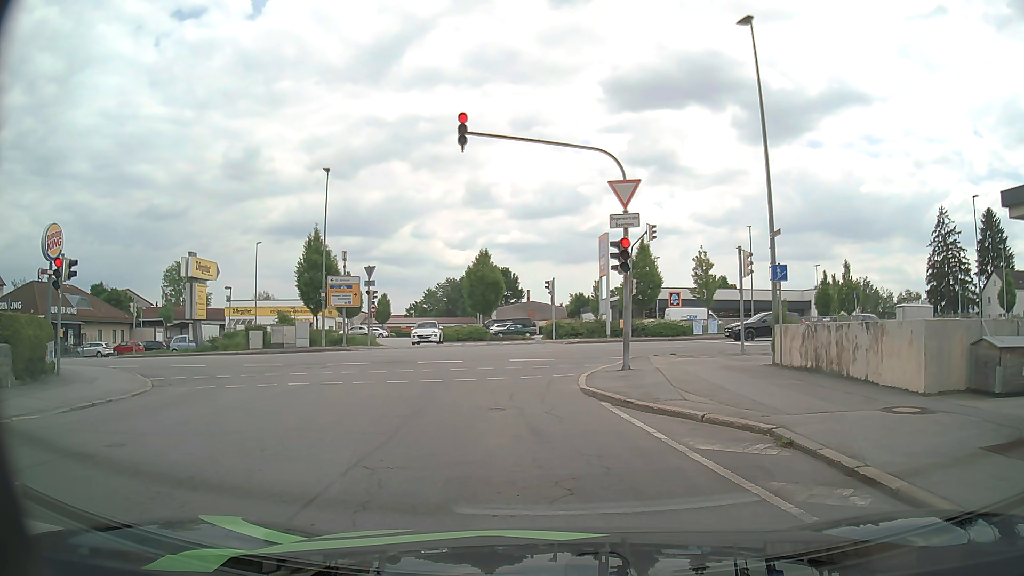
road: residential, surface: asphalt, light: Day
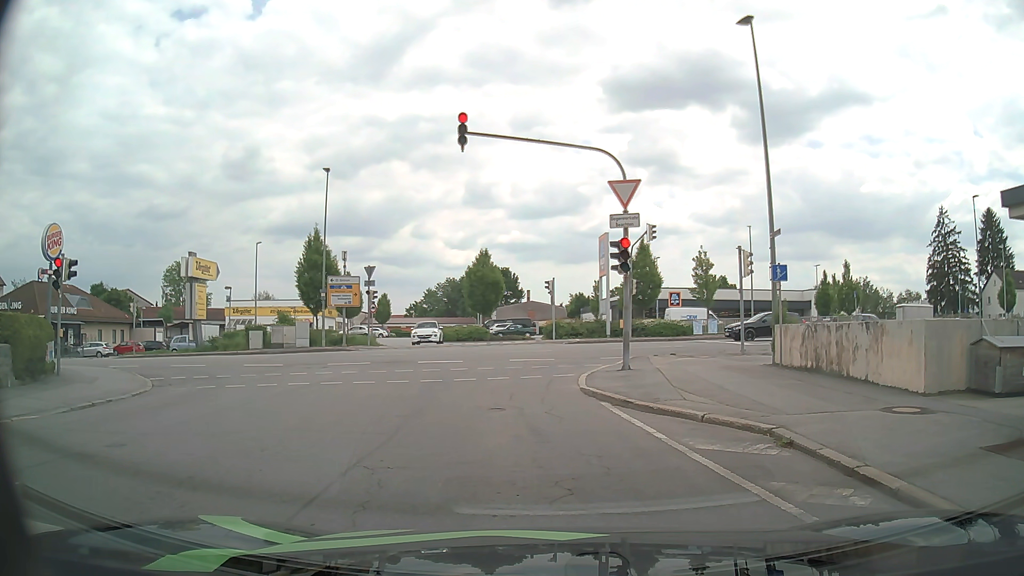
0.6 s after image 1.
(0.0, 0.0) m; 0°
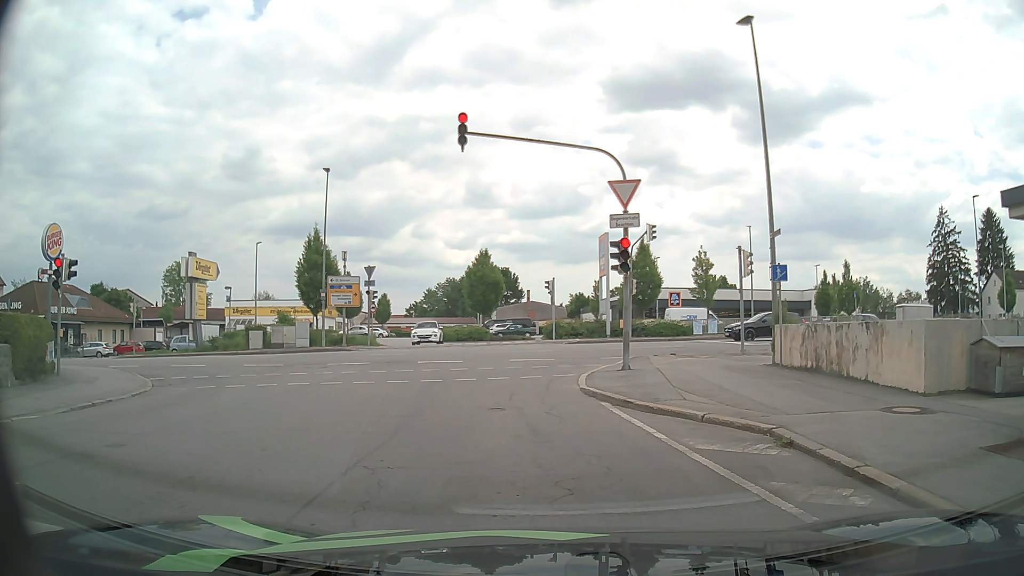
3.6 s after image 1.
(0.0, 0.0) m; 0°
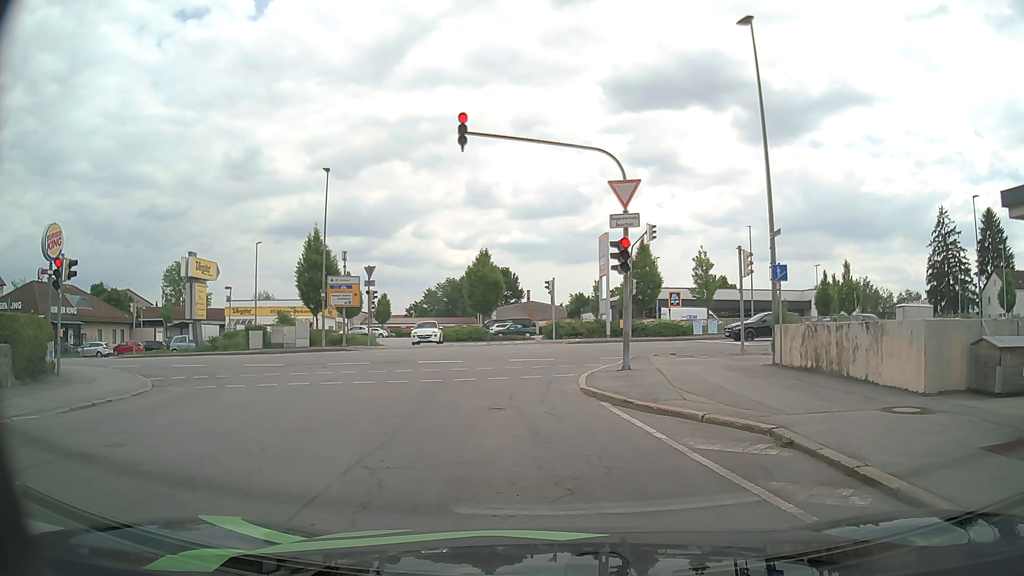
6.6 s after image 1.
(0.0, 0.0) m; 0°
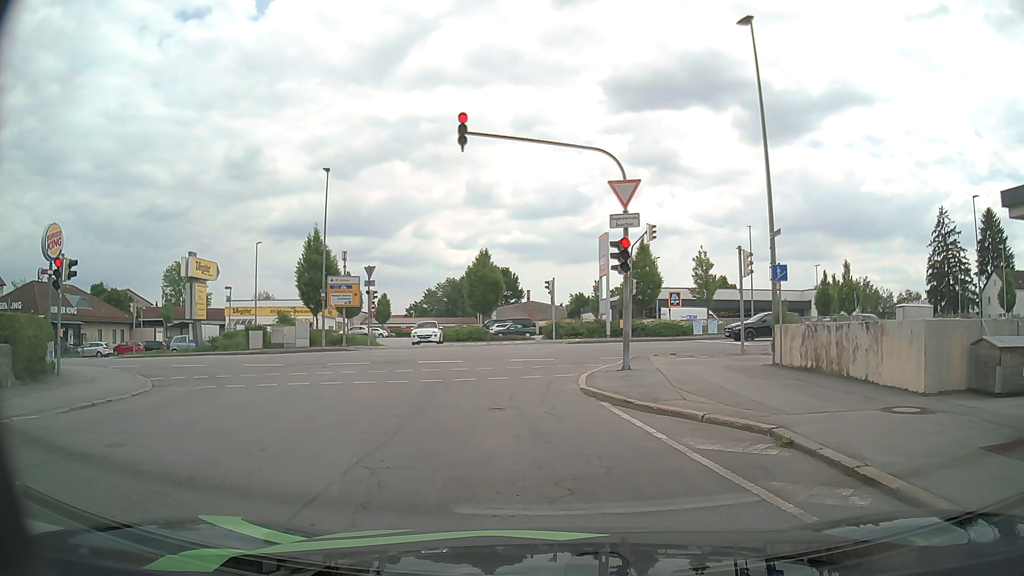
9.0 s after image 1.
(0.0, 0.0) m; 0°
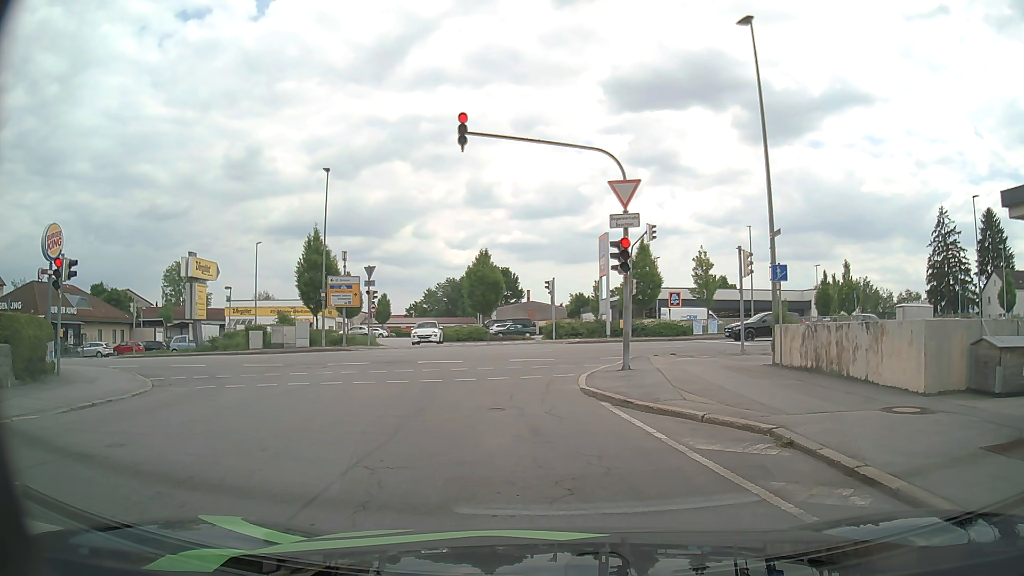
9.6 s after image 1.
(0.0, 0.0) m; 0°
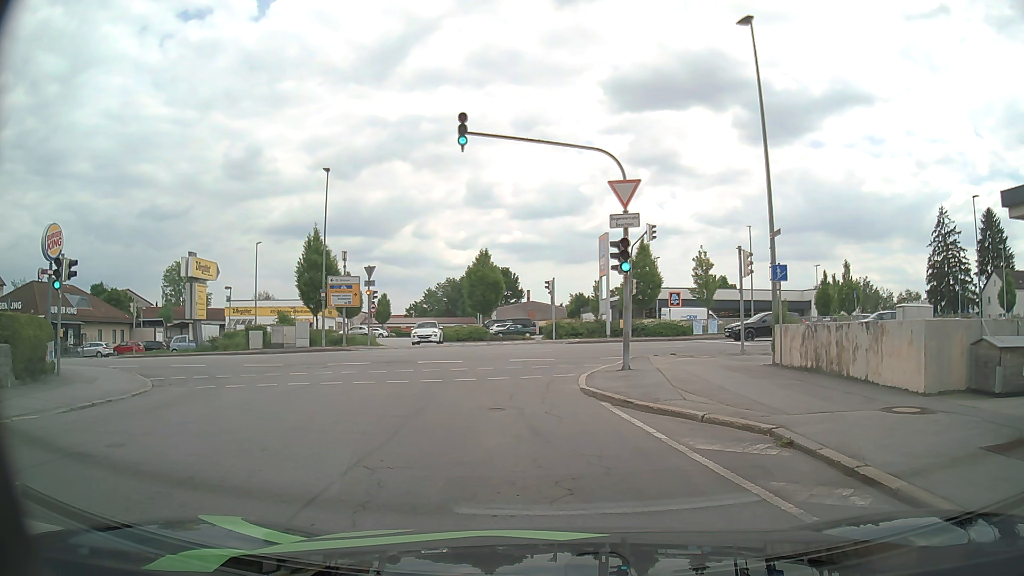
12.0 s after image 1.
(0.0, 0.0) m; 0°
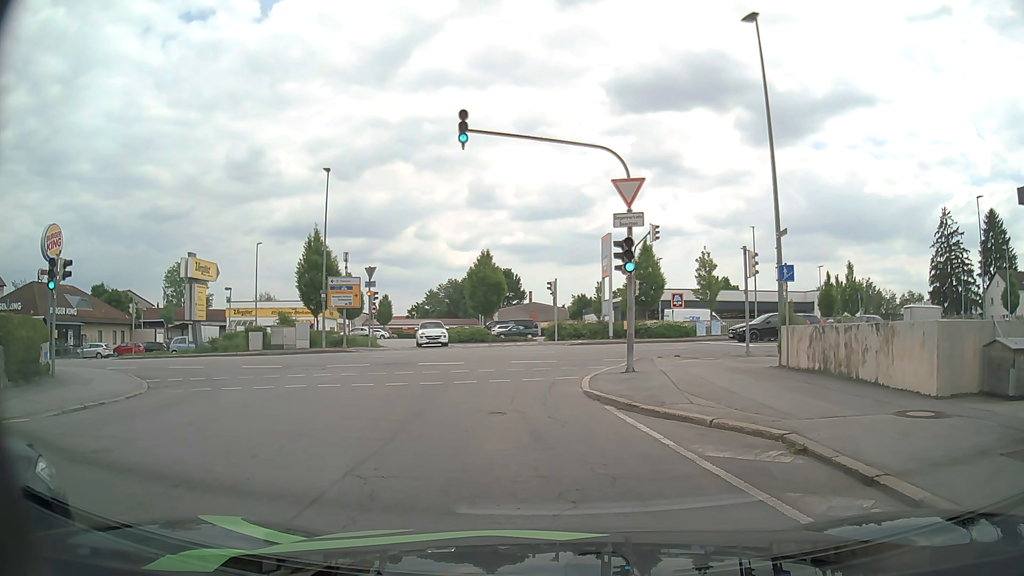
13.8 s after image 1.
(0.0, +0.3) m; 0°
(0, +10) (0, +20) (+6, +27) (+16, +30) (+26, +30) (+36, +31) (+46, +31) (+56, +32) (+66, +32) (+76, +31) m
